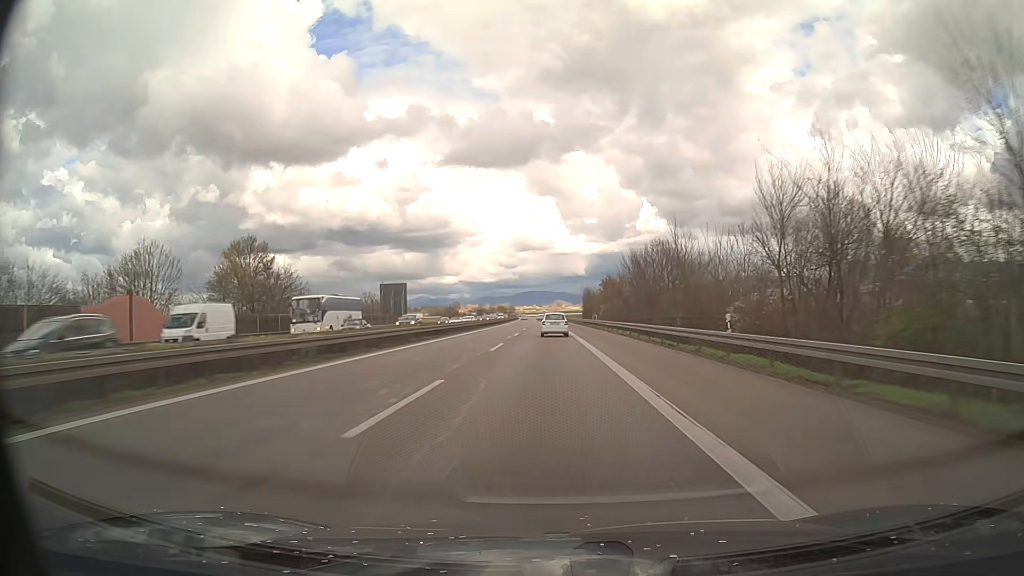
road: motorway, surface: asphalt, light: Day
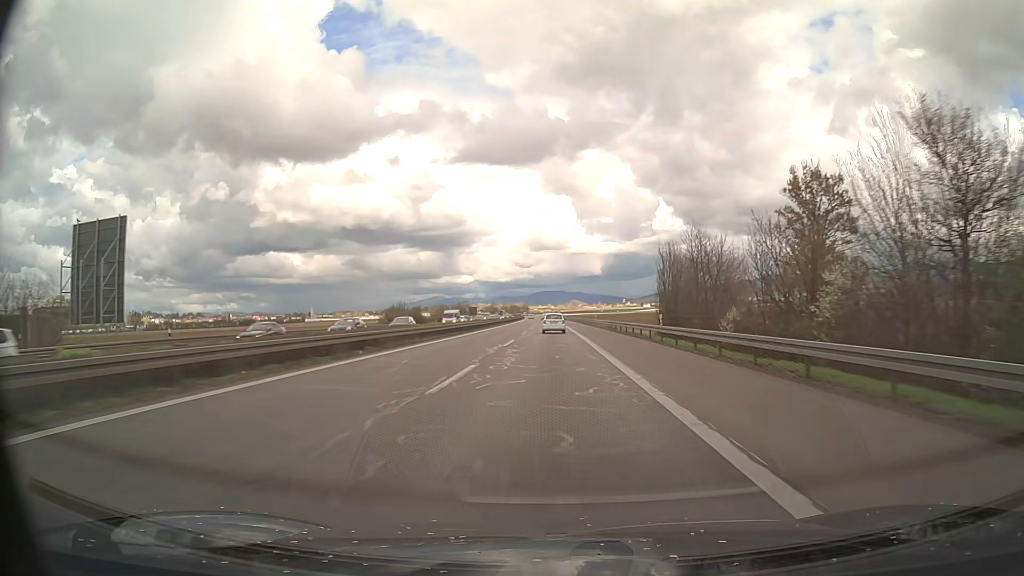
(-1.1, +86.1) m; -1°
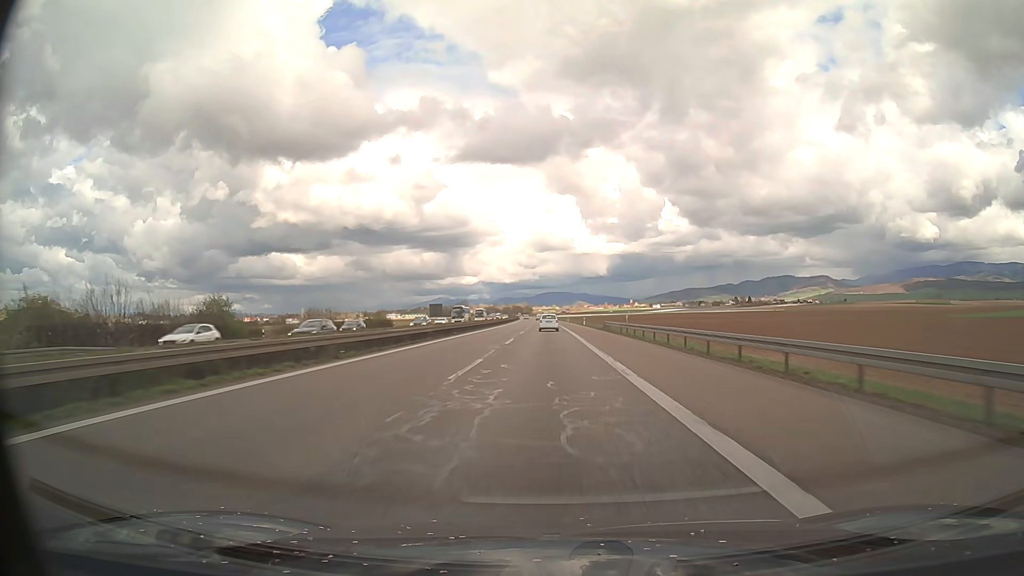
(-0.2, +87.0) m; 0°
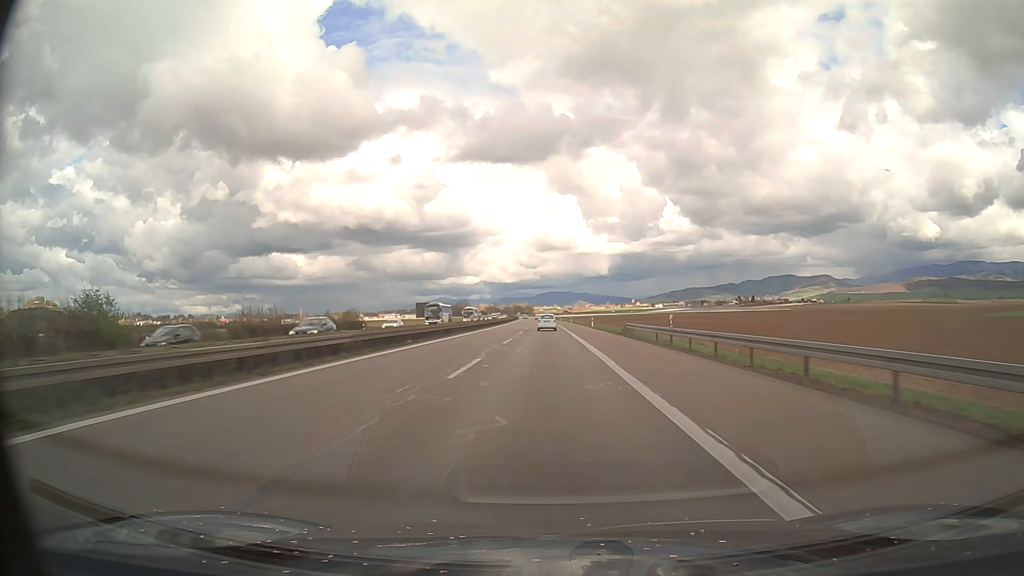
(0.0, +17.6) m; 0°
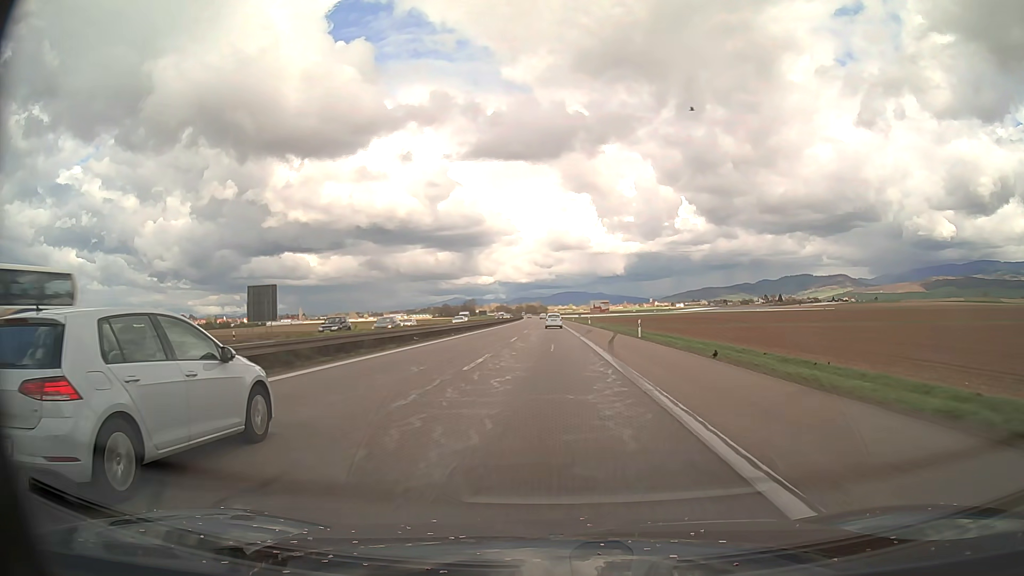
(-0.9, +87.9) m; -1°
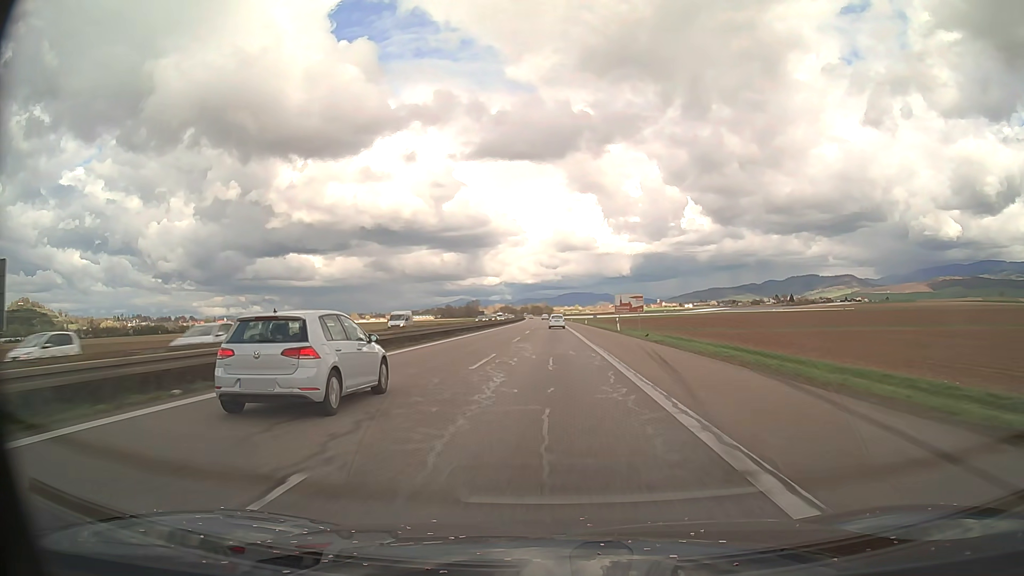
(0.0, +35.0) m; 0°
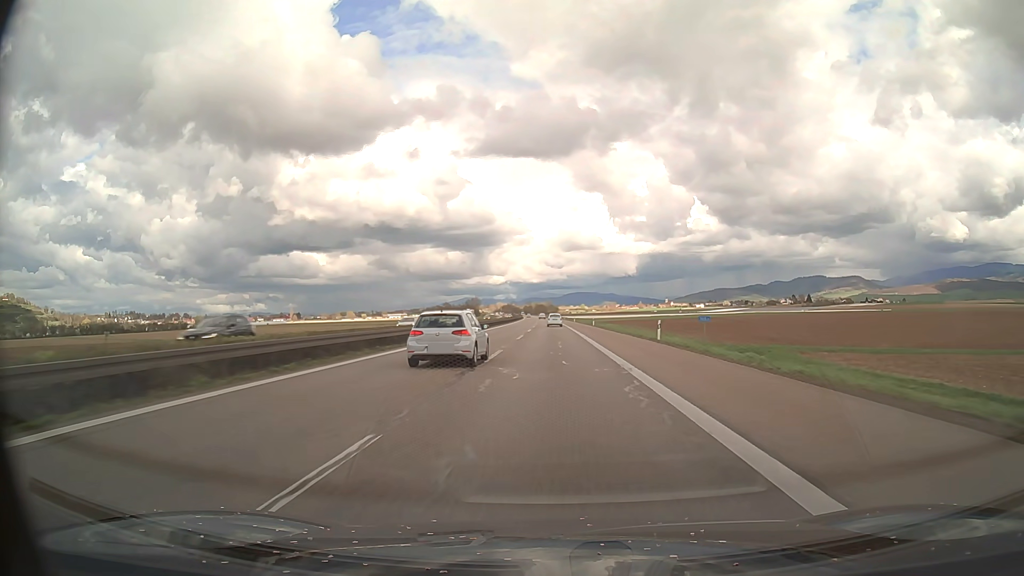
(-0.4, +69.7) m; 0°
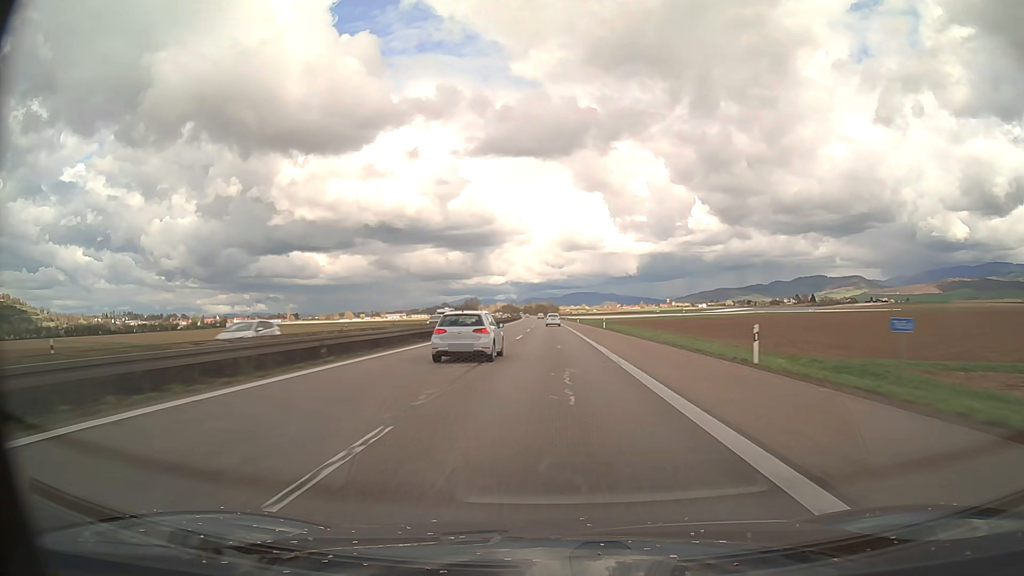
(0.0, +17.4) m; 0°
(0, +10) (0, +20) (0, +30) (0, +40) (0, +50) (0, +60) (0, +70) (0, +80) (0, +90) (0, +100) m
